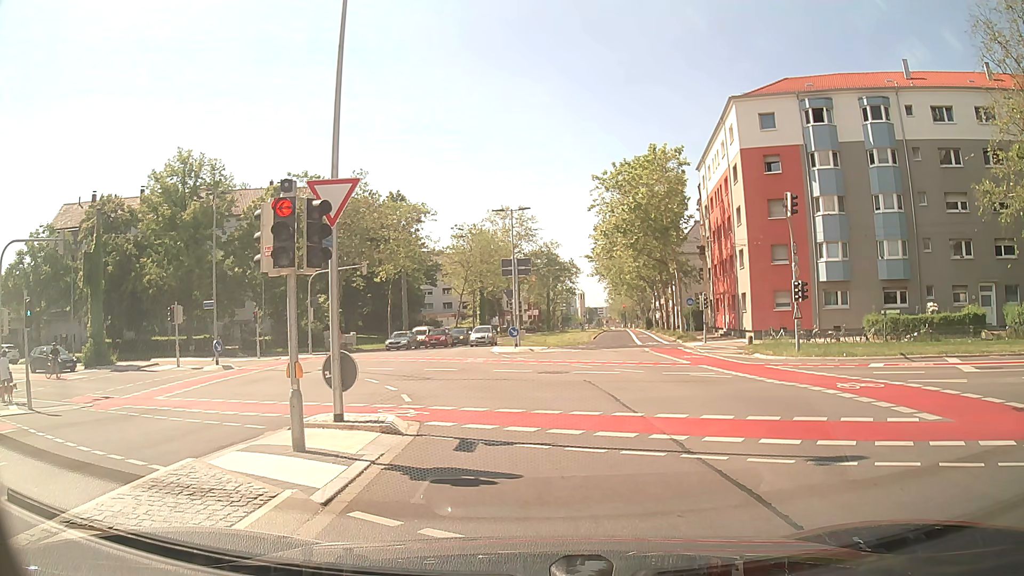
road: secondary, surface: asphalt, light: Day
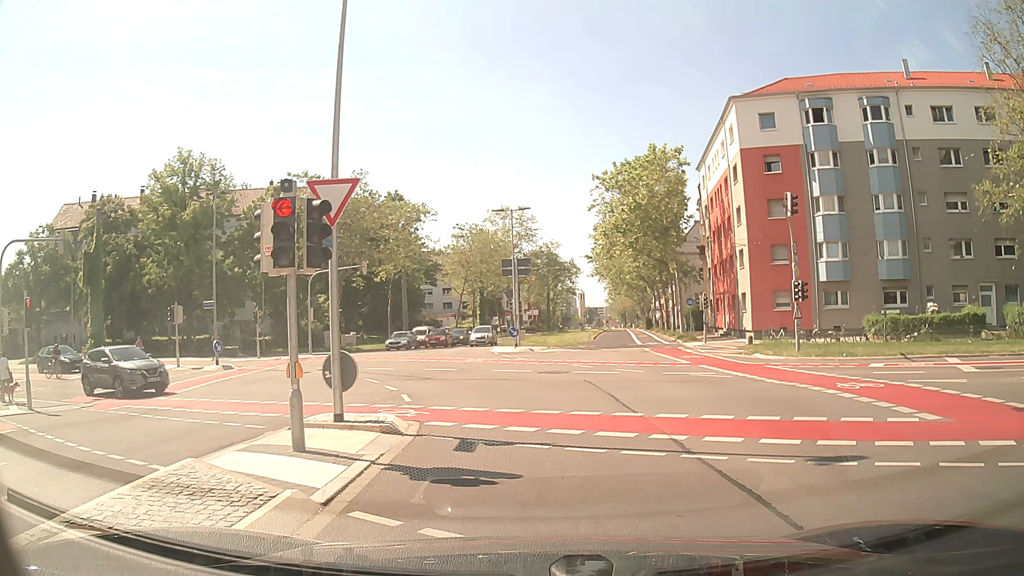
(0.0, 0.0) m; 0°
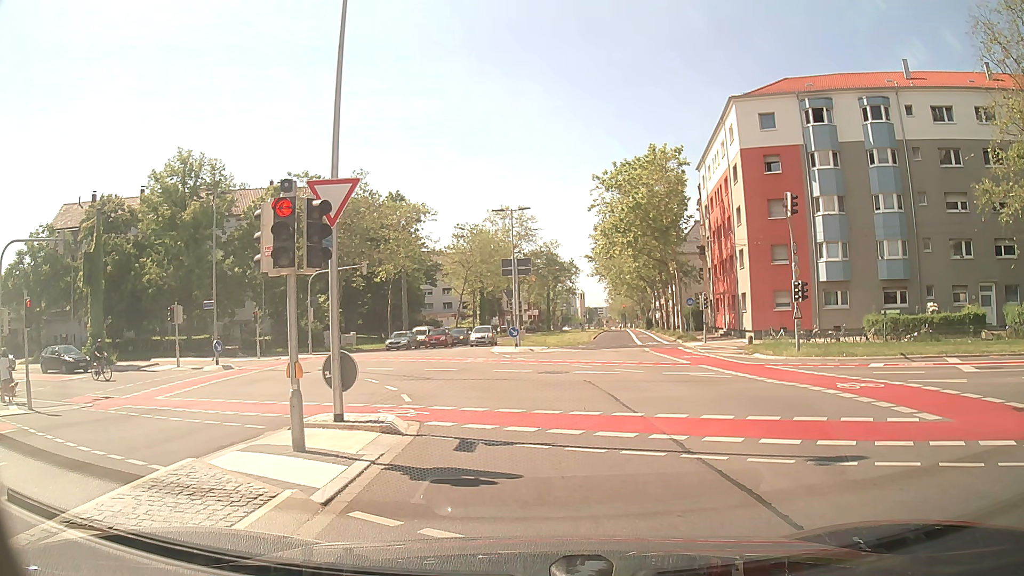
(0.0, 0.0) m; 0°
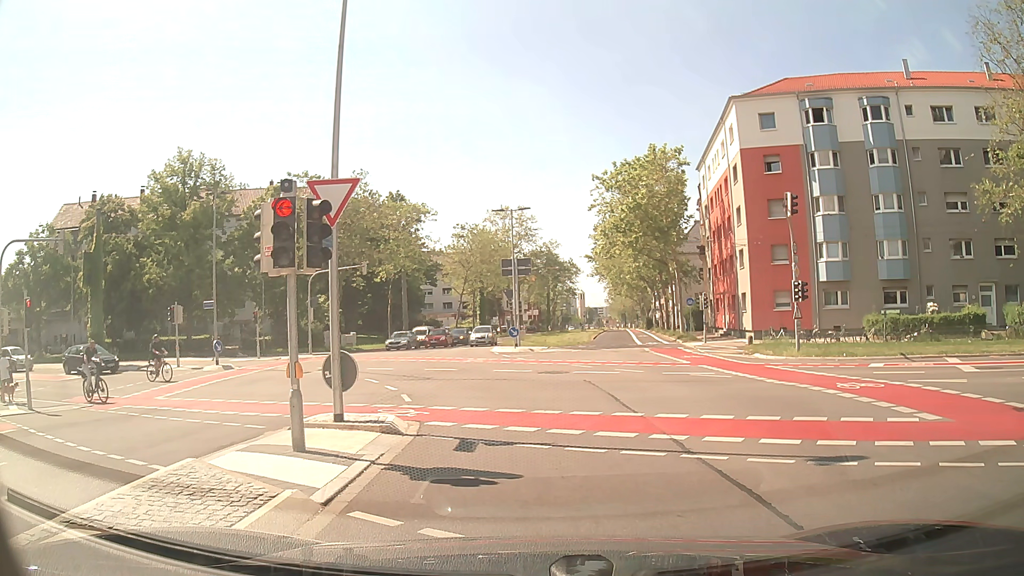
(0.0, 0.0) m; 0°
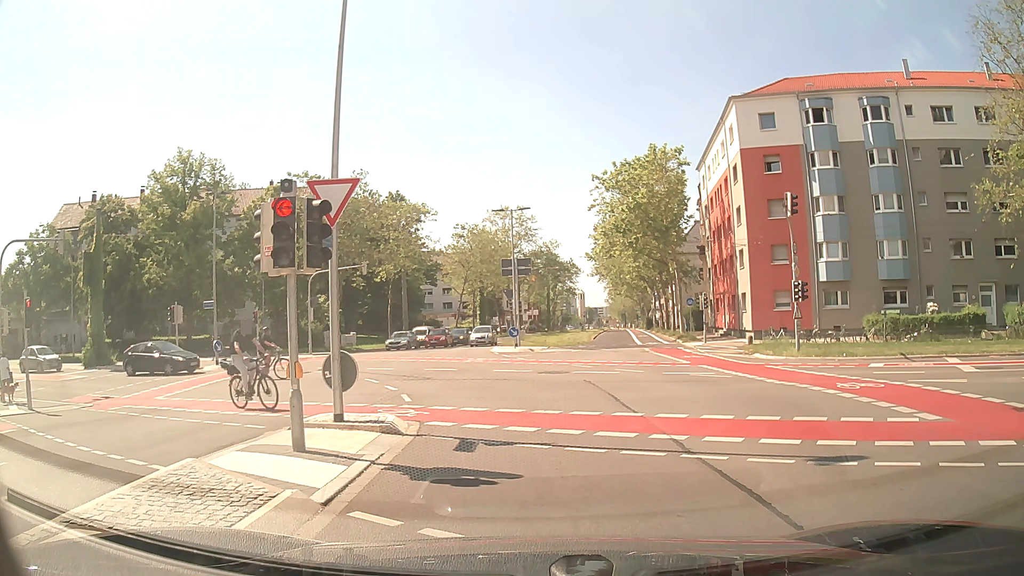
(0.0, 0.0) m; 0°
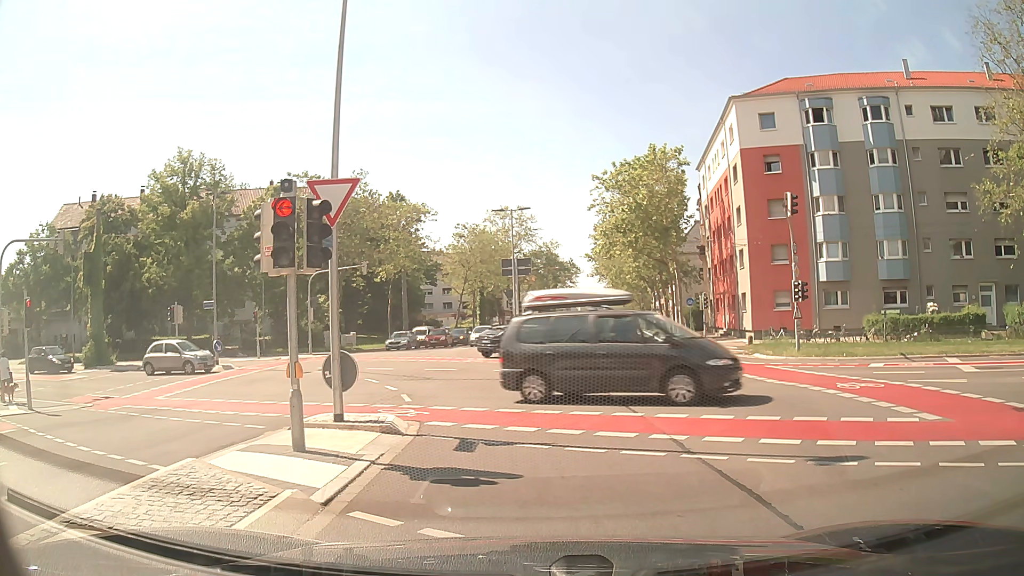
(0.0, 0.0) m; 0°
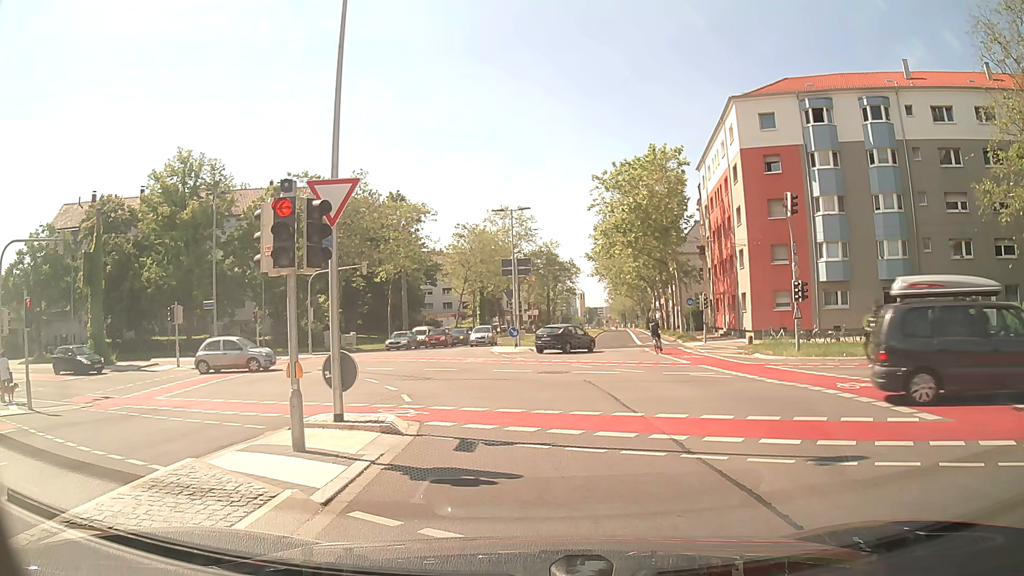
(0.0, 0.0) m; 0°
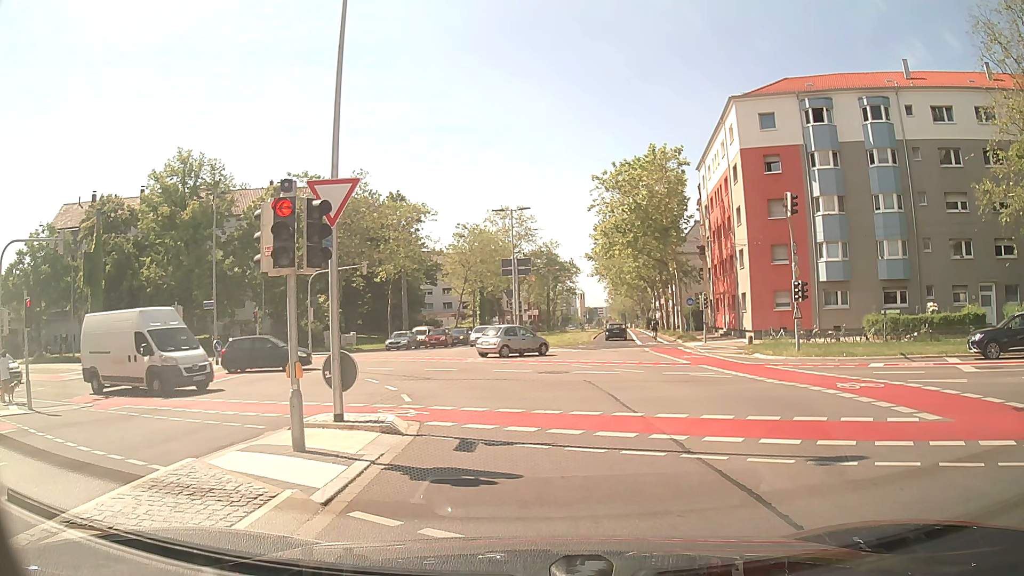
(0.0, 0.0) m; 0°
(0, +10) (-2, +20) (-7, +28) (-15, +34) (-24, +38) (-34, +39) (-44, +39) (-54, +38) (-64, +35) (-73, +32) m
